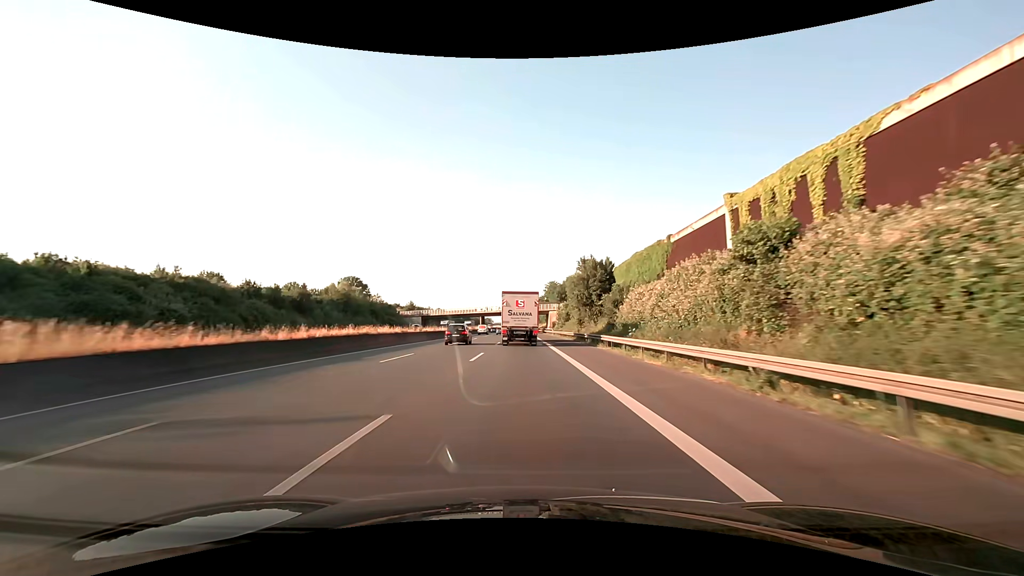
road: motorway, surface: asphalt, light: Day
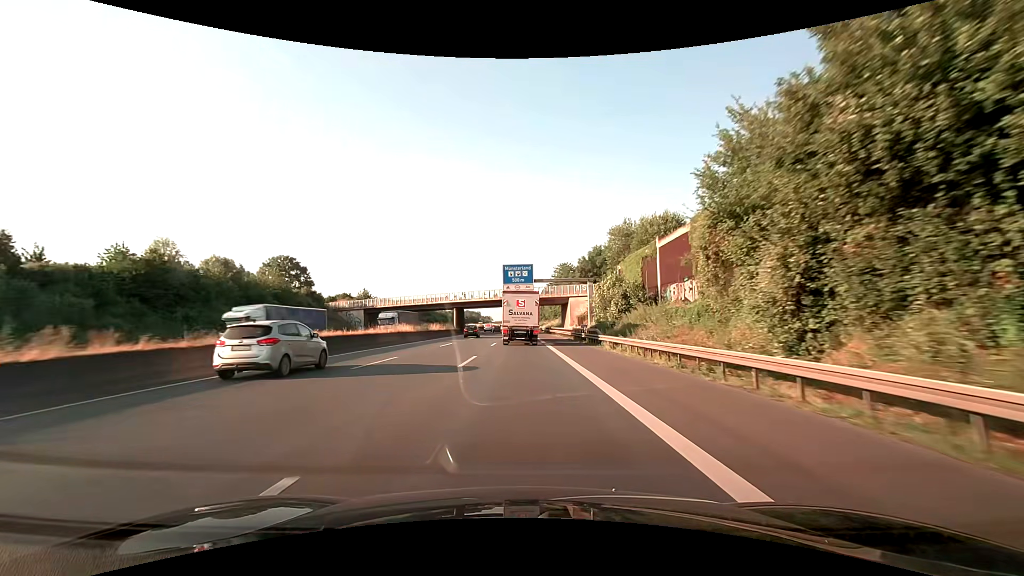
(-0.1, +57.1) m; 0°
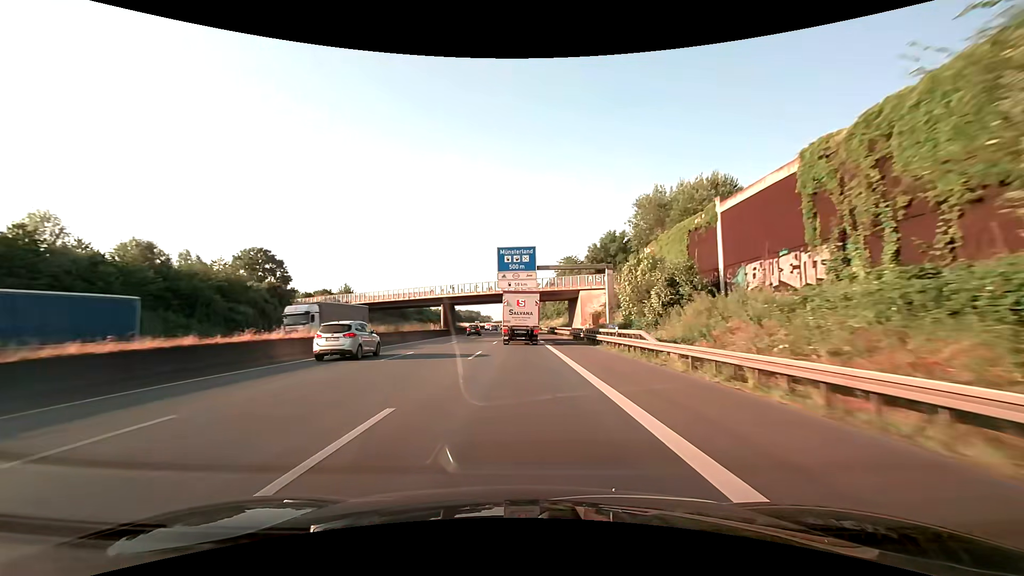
(0.0, +14.3) m; 0°
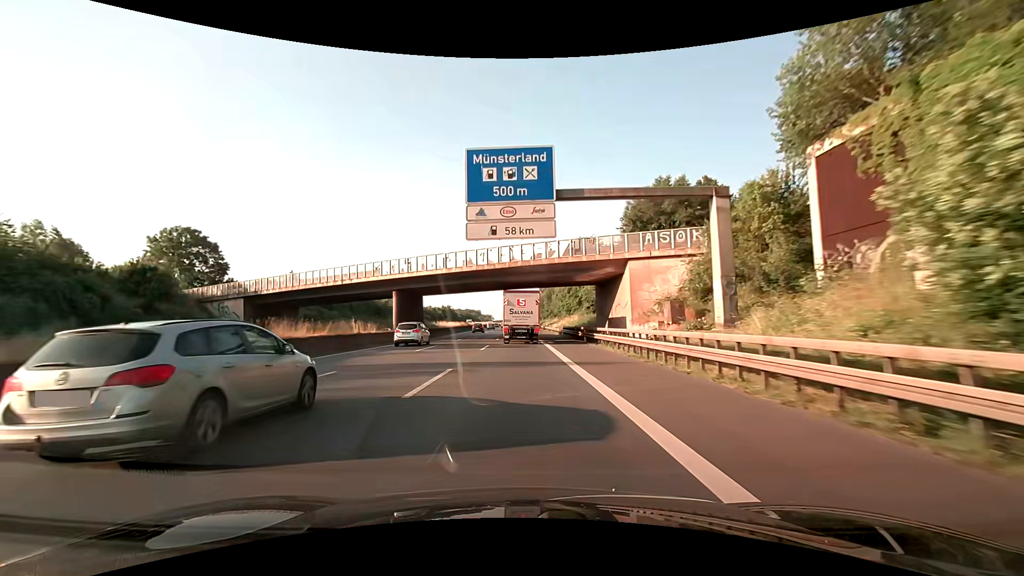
(0.0, +28.8) m; 0°
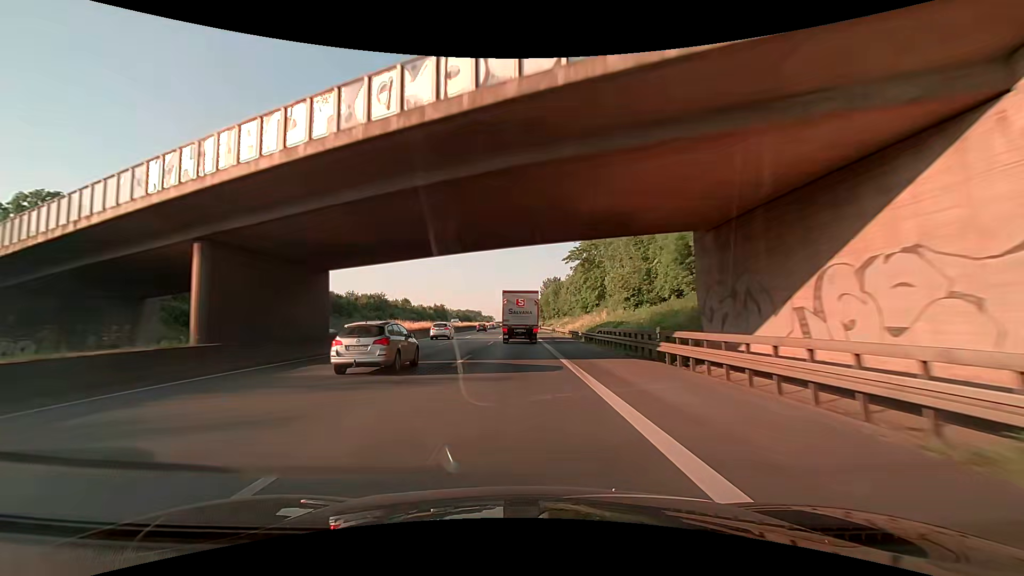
(0.0, +28.9) m; 0°
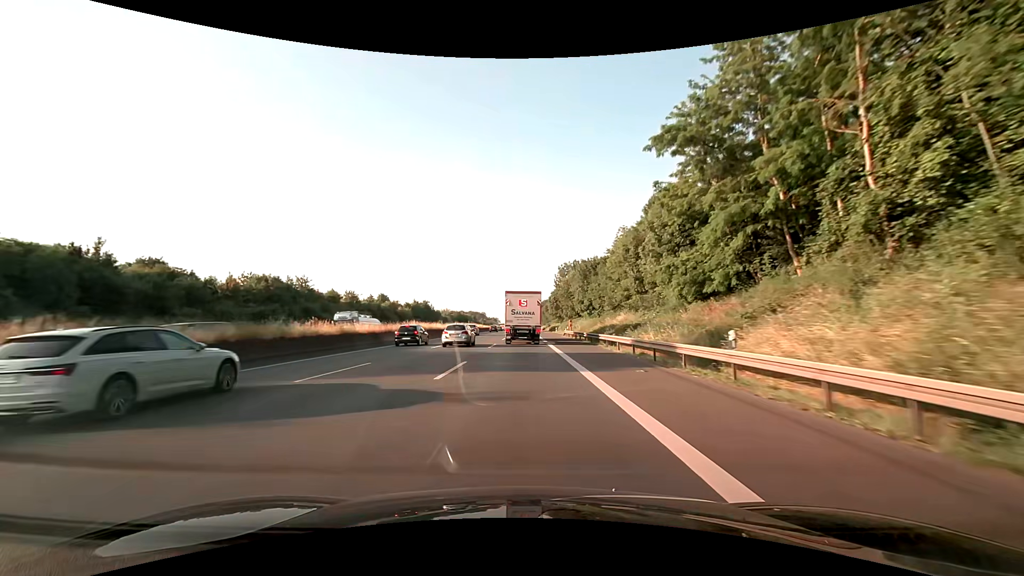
(-0.3, +58.0) m; -1°
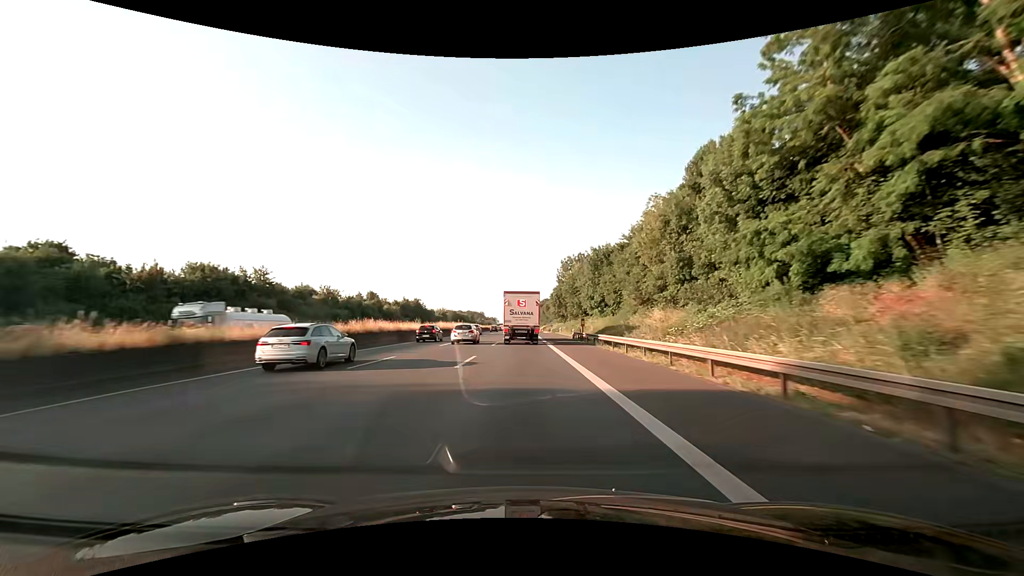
(0.0, +14.5) m; 0°
(0, +10) (0, +20) (0, +30) (0, +40) (0, +50) (0, +60) (0, +70) (0, +80) (0, +90) (0, +100) m
